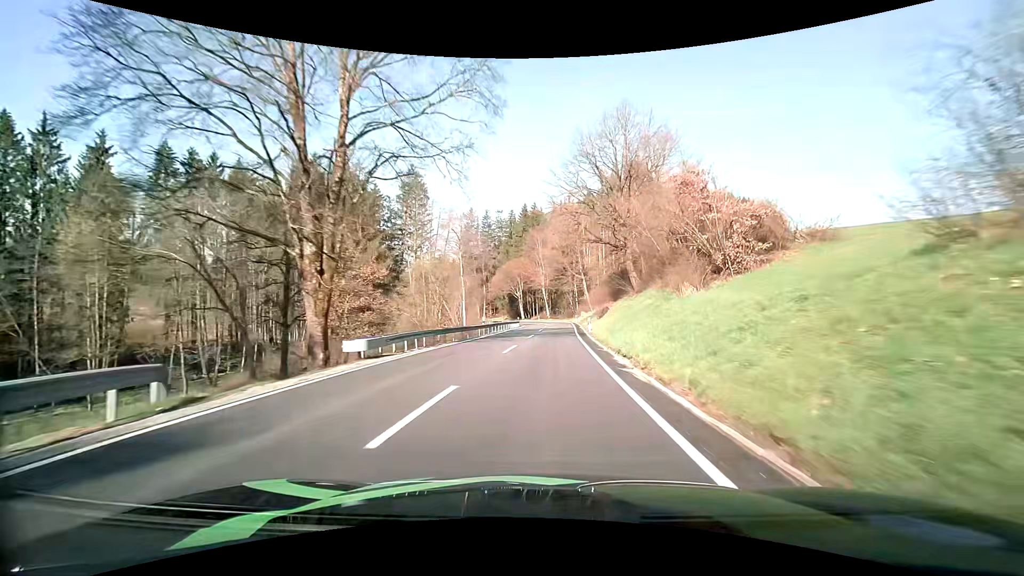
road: secondary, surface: asphalt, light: Day
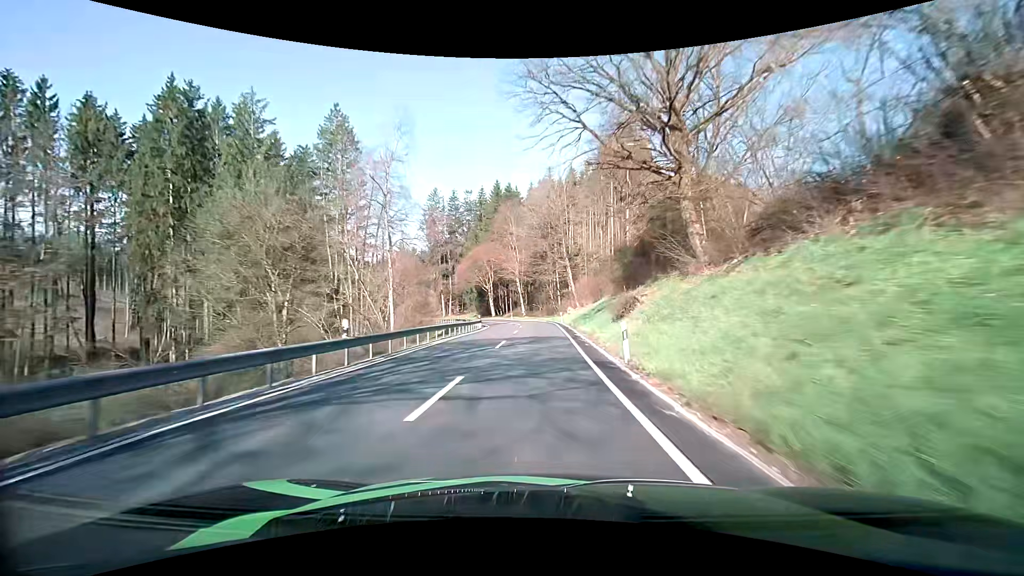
(+0.8, +22.8) m; +3°
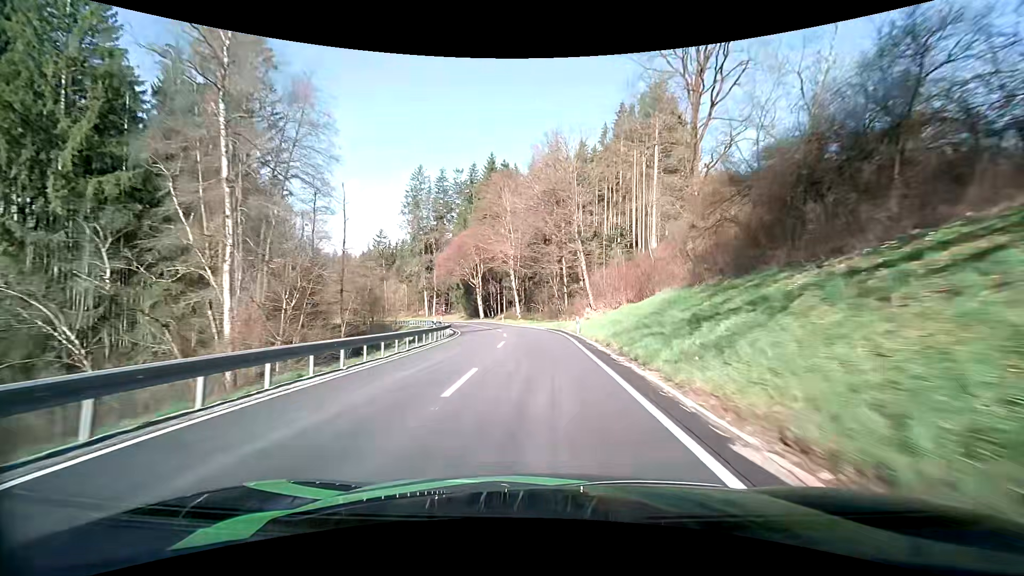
(0.0, +22.3) m; 0°
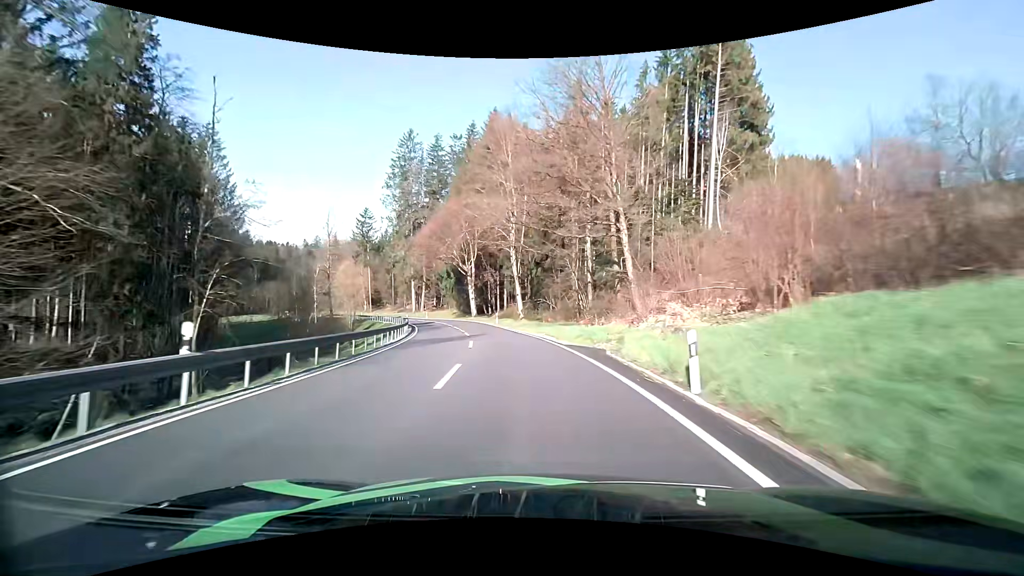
(+0.1, +21.7) m; -1°
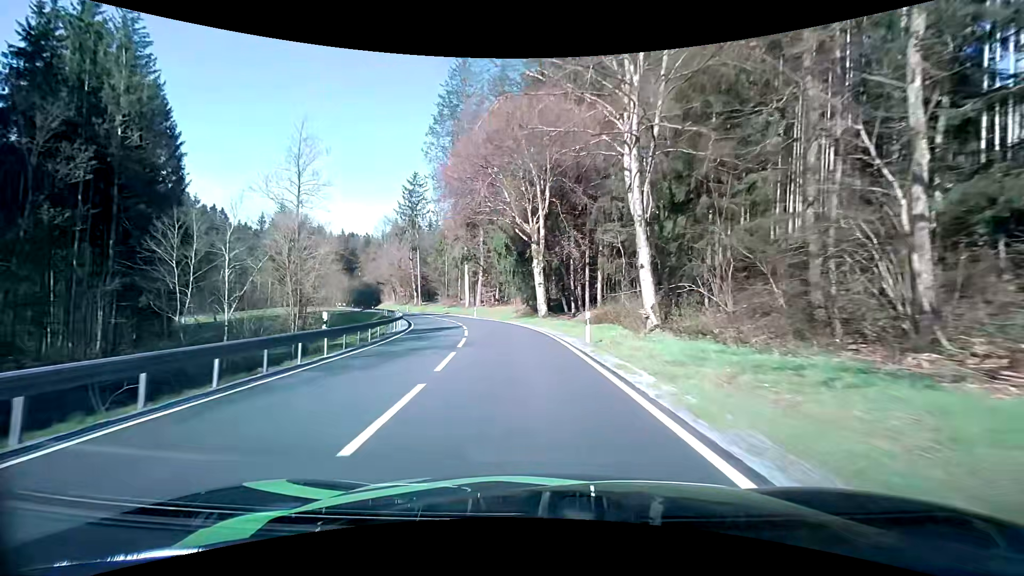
(-2.2, +31.5) m; -9°
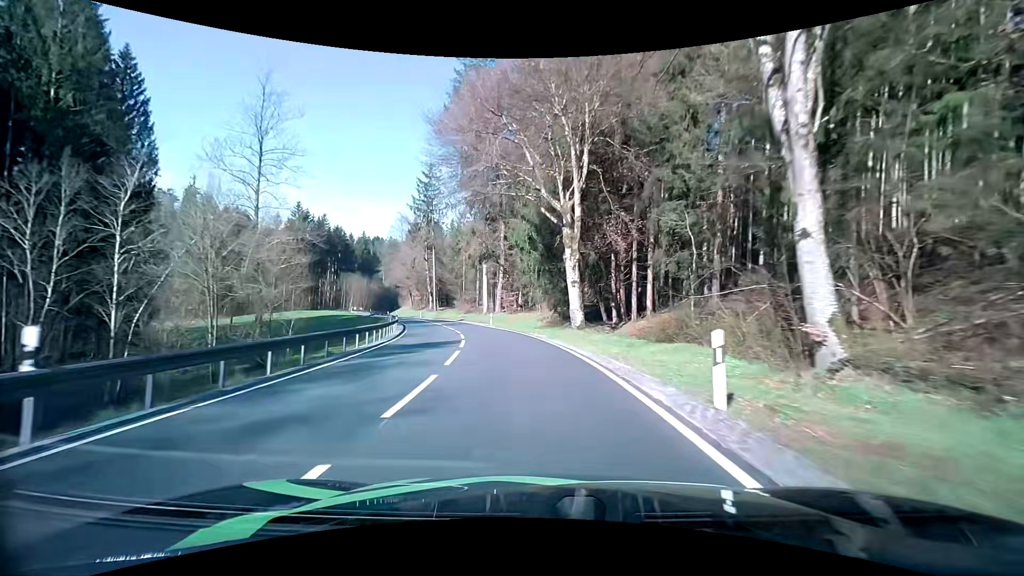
(-0.3, +10.3) m; -3°
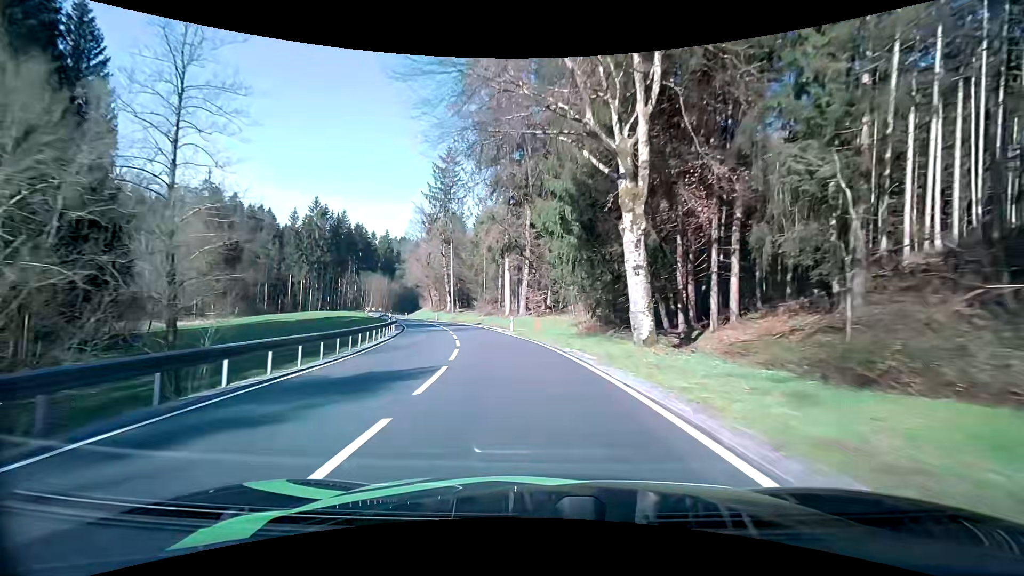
(-0.2, +10.3) m; -2°
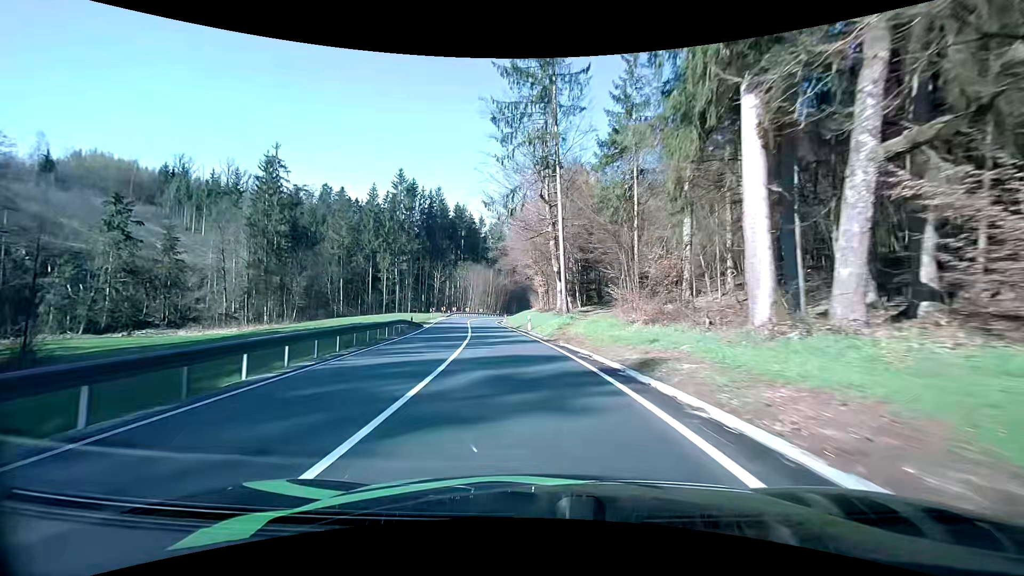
(-5.7, +40.7) m; -16°
(0, +10) (-1, +20) (-2, +30) (-4, +40) (-5, +50) (-6, +60) (-7, +70) (-7, +80) (-7, +90) (-7, +100) m
